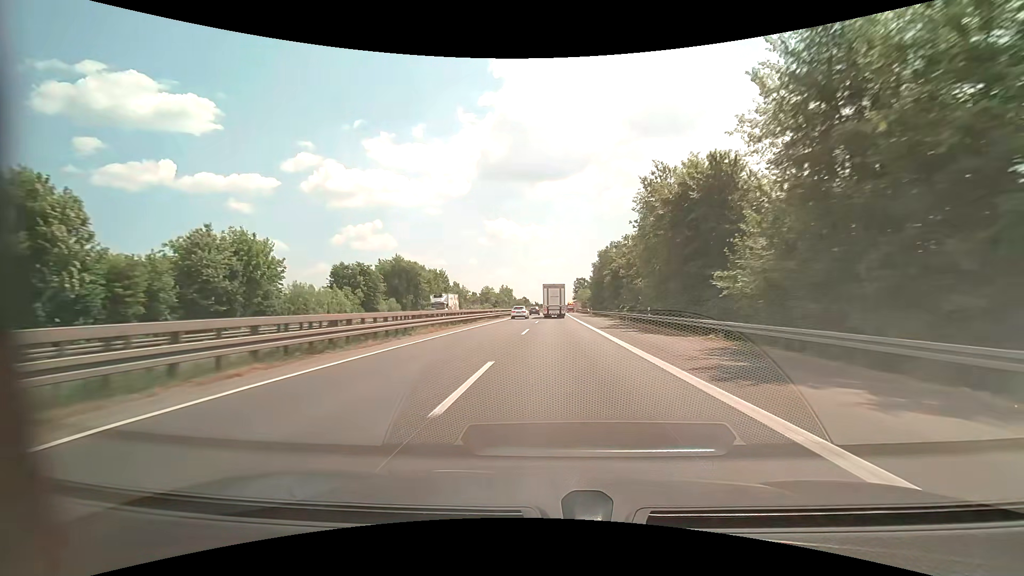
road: motorway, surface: asphalt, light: Day
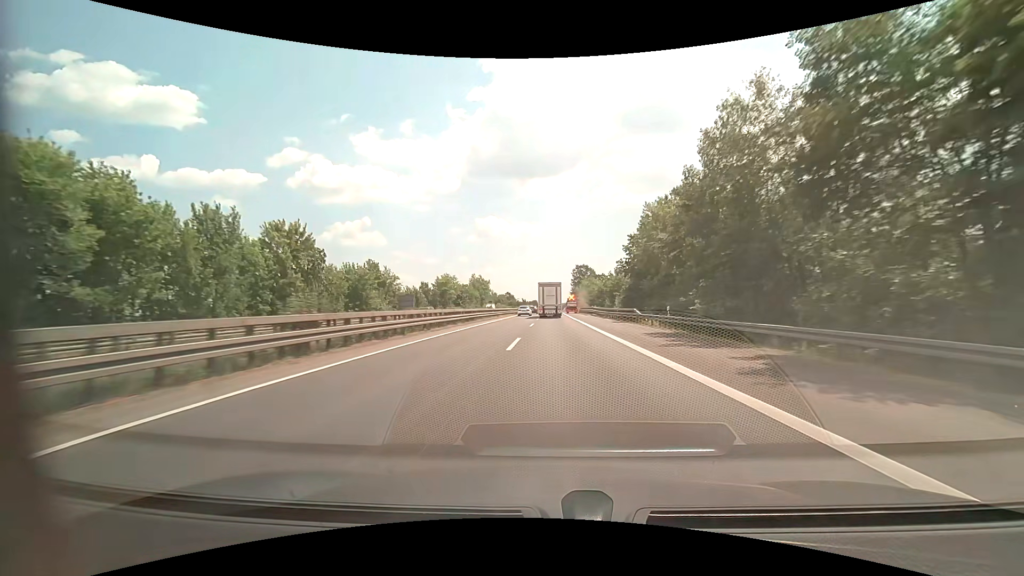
(+0.7, +63.3) m; +1°
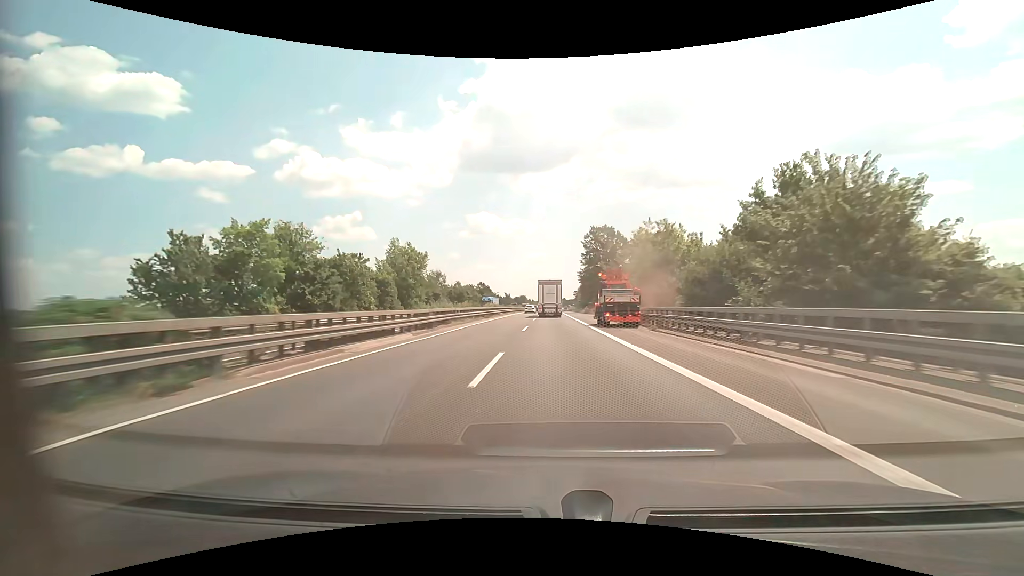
(+0.7, +78.8) m; +1°
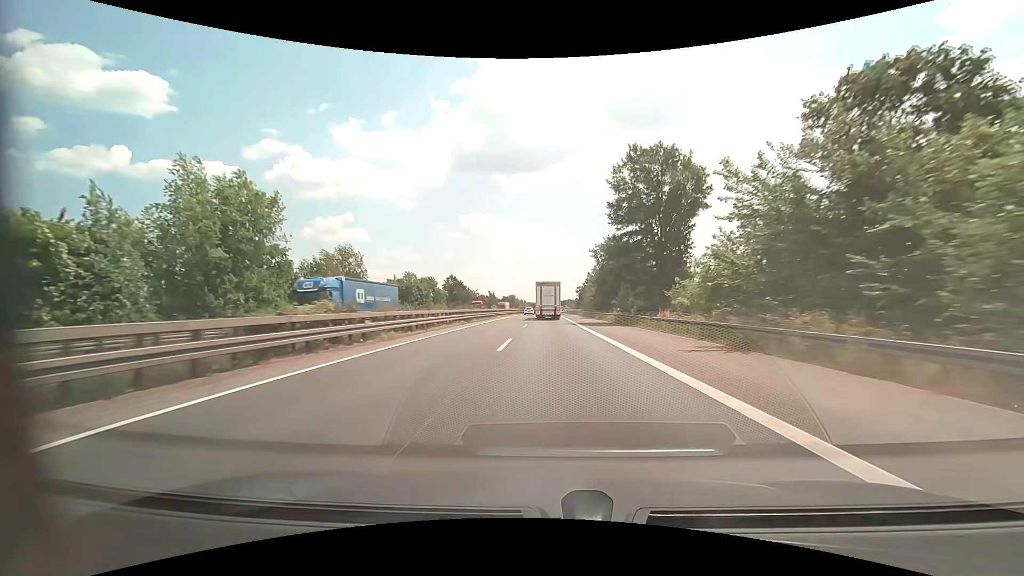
(+0.3, +46.9) m; +1°
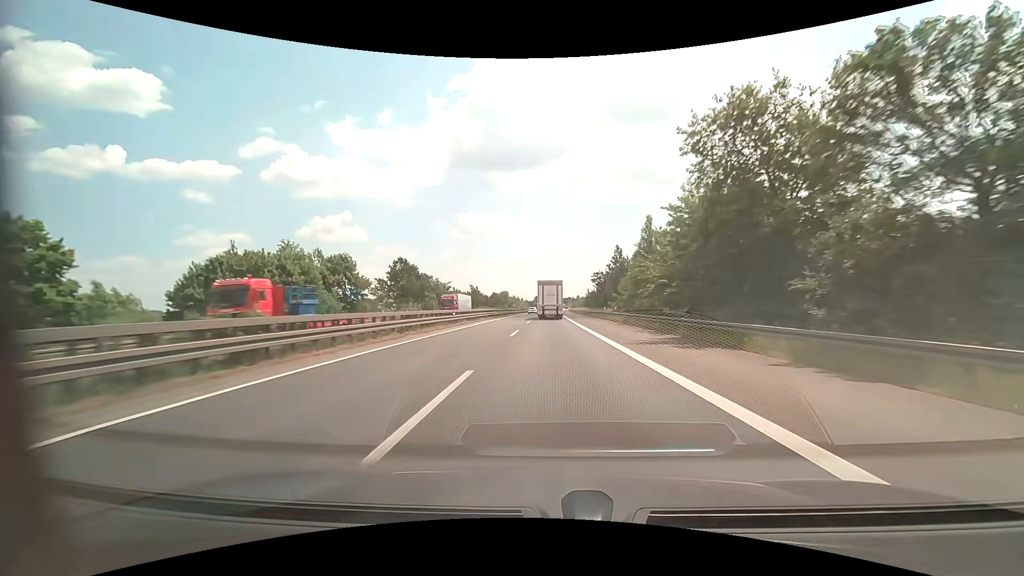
(+0.1, +46.6) m; 0°
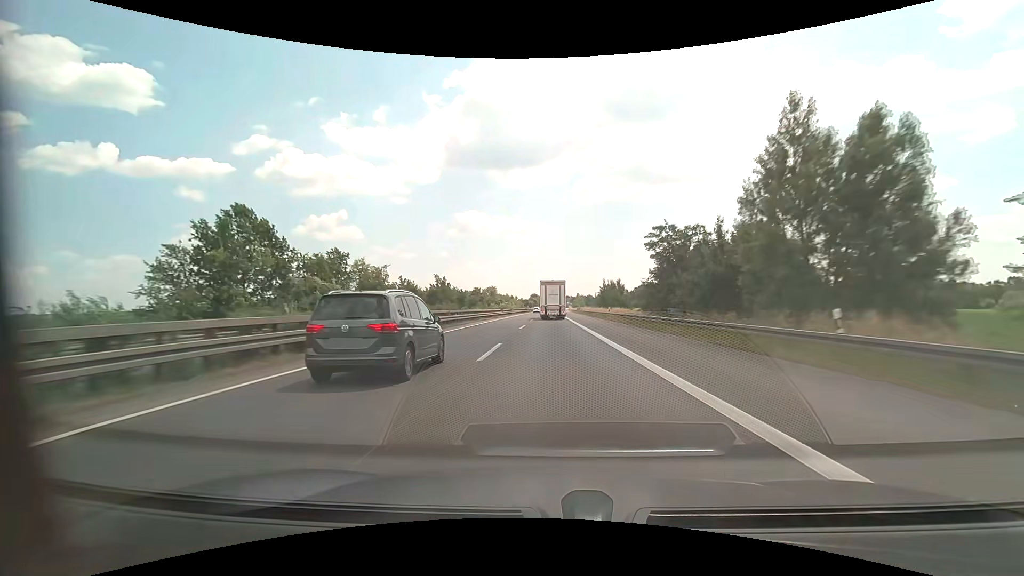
(-0.1, +46.3) m; 0°
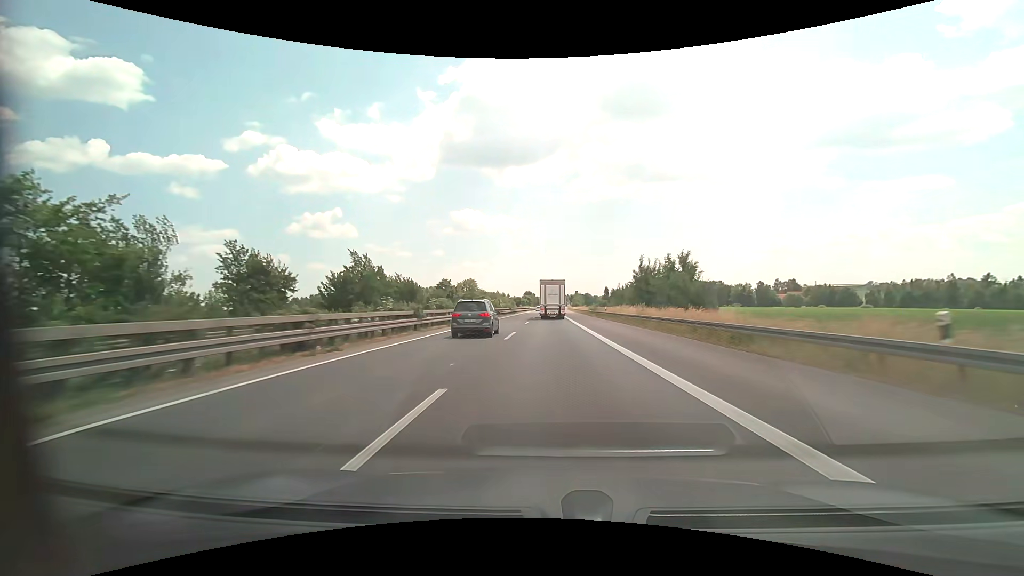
(+0.2, +46.1) m; +1°
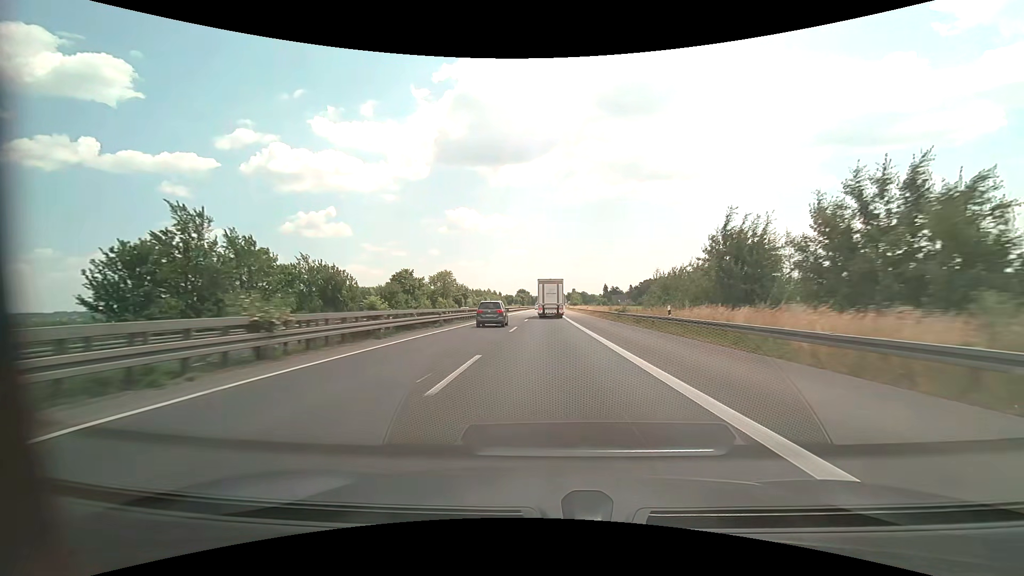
(+0.1, +30.6) m; 0°
(0, +10) (0, +20) (0, +30) (0, +40) (0, +50) (0, +60) (+1, +70) (+1, +80) (+1, +90) (+1, +100) m
